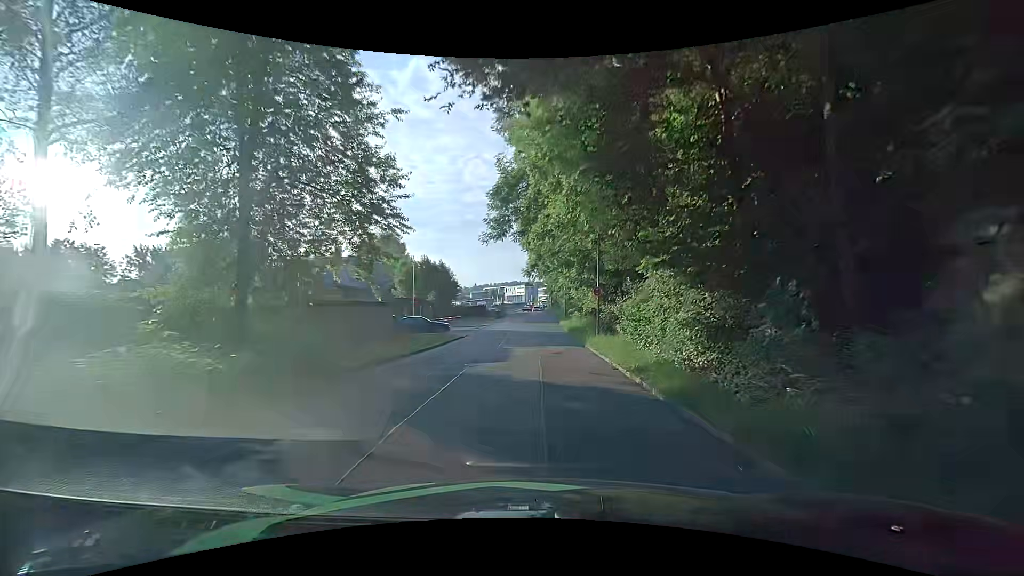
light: Day
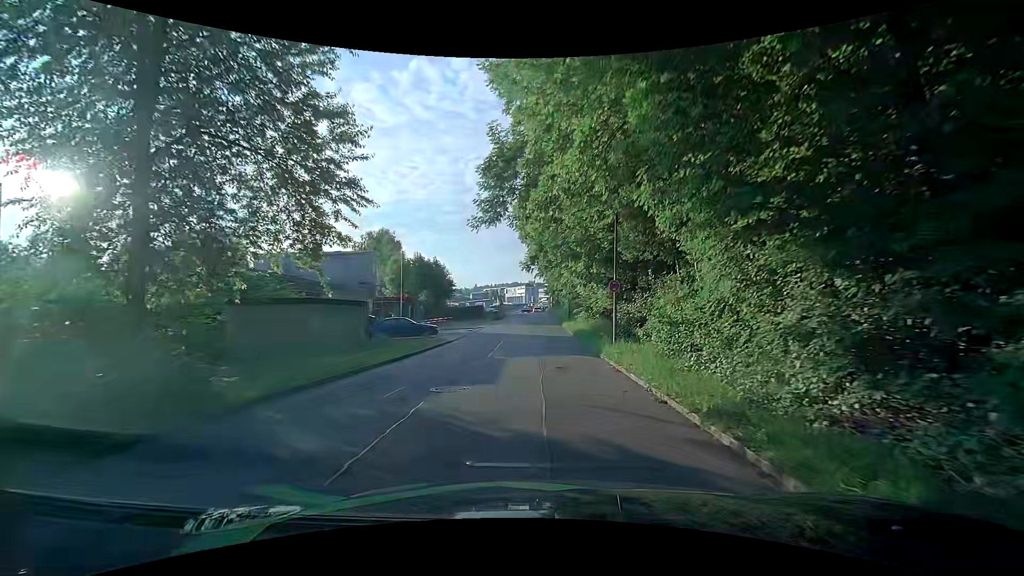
(0.0, +4.6) m; -1°
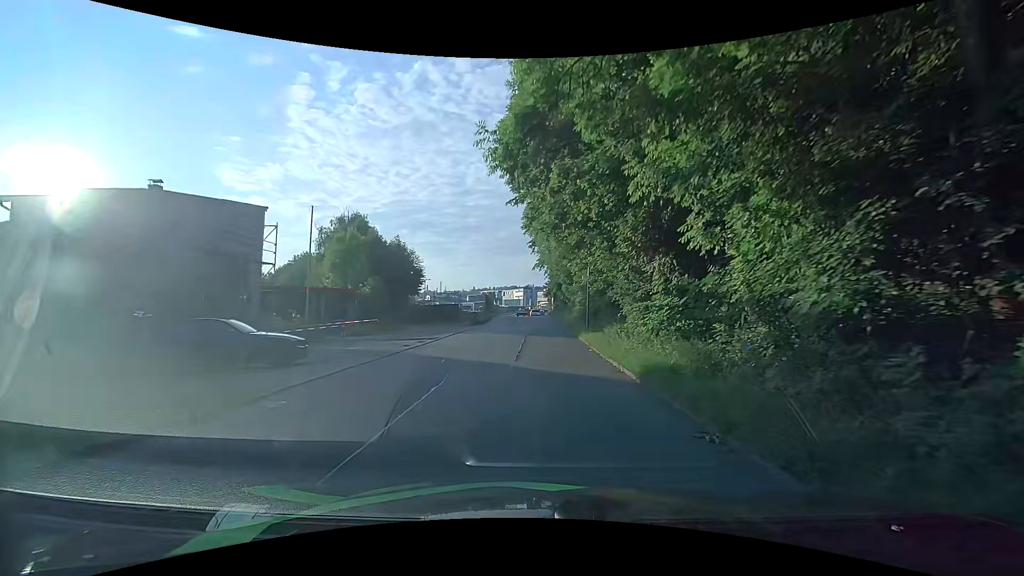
(+0.2, +18.2) m; +1°
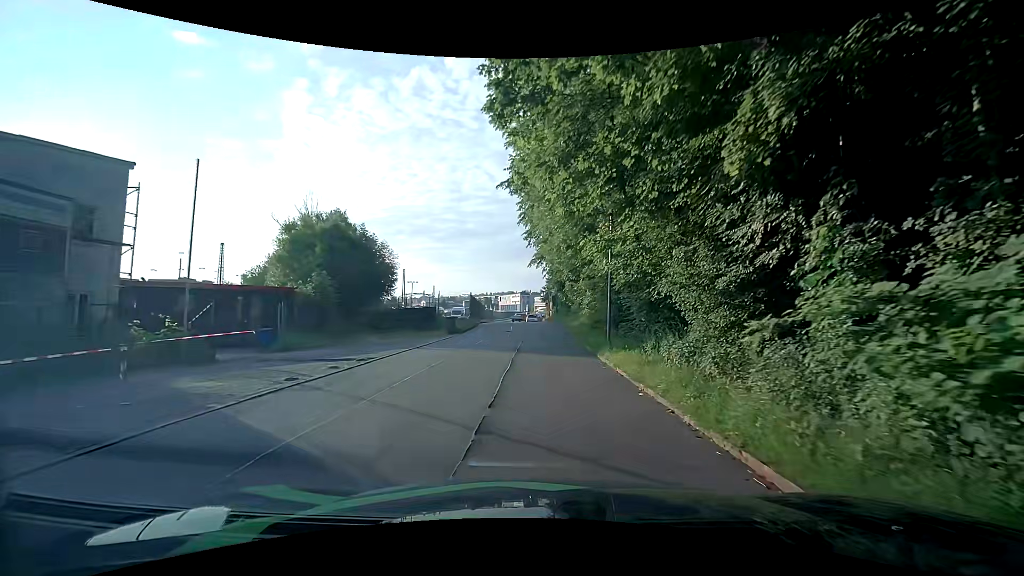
(+0.2, +9.1) m; 0°
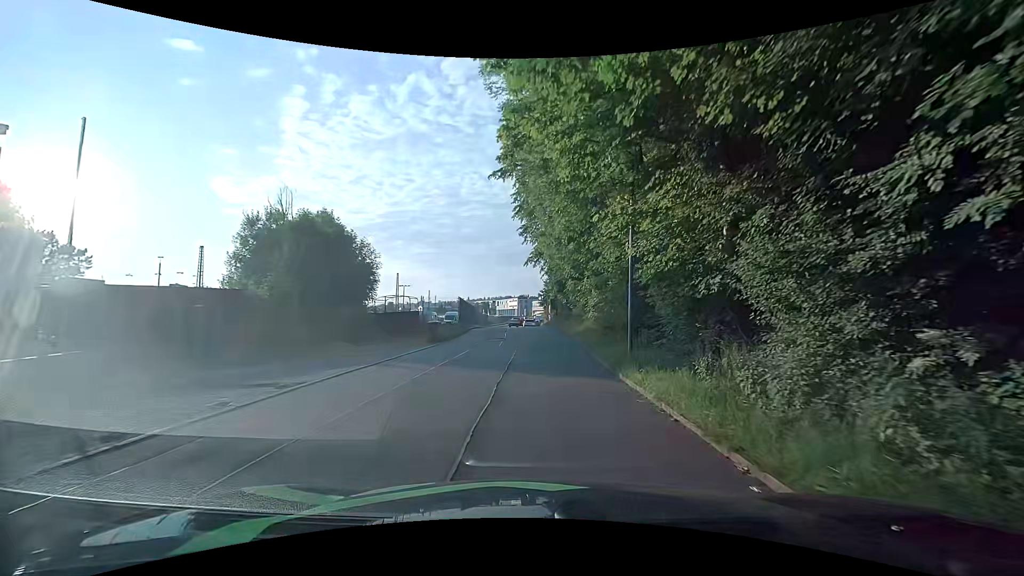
(0.0, +4.5) m; -1°
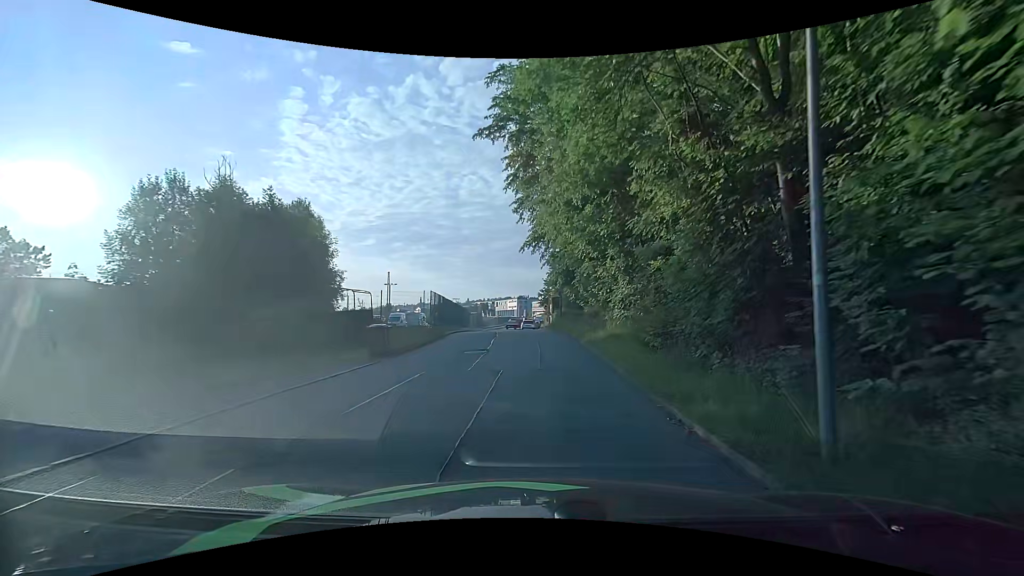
(+0.3, +9.0) m; +2°
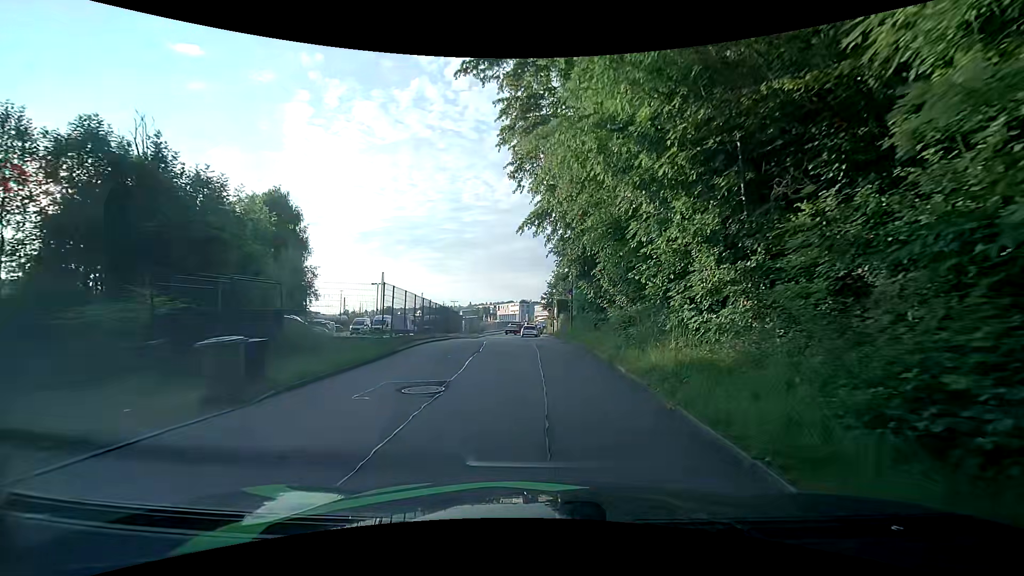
(-0.1, +8.4) m; -2°
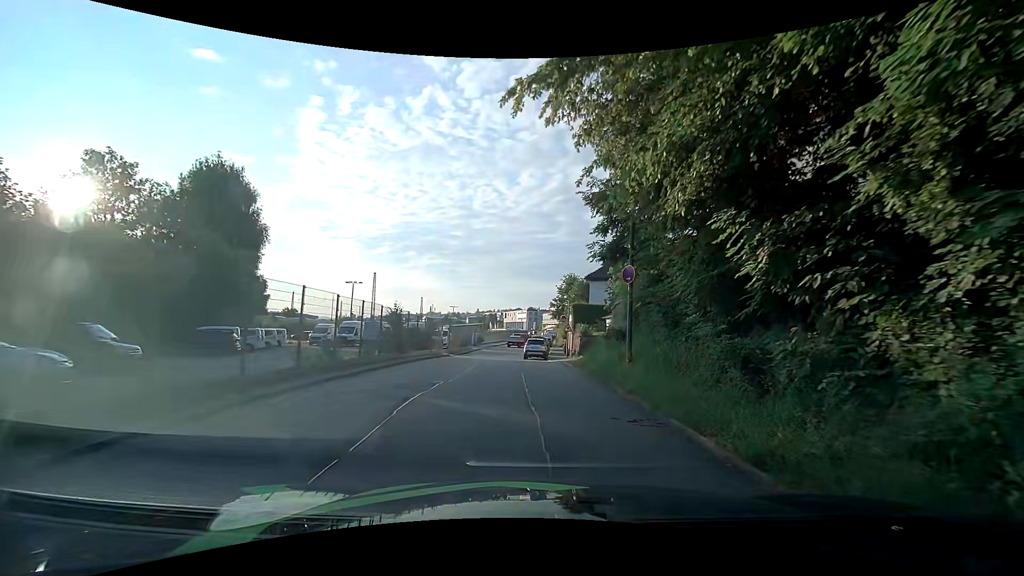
(+0.1, +14.5) m; 0°
(0, +10) (0, +20) (-2, +30) (-3, +40) (-3, +50) (-2, +60) (-2, +70) (-1, +80) (0, +90) (0, +100) m
